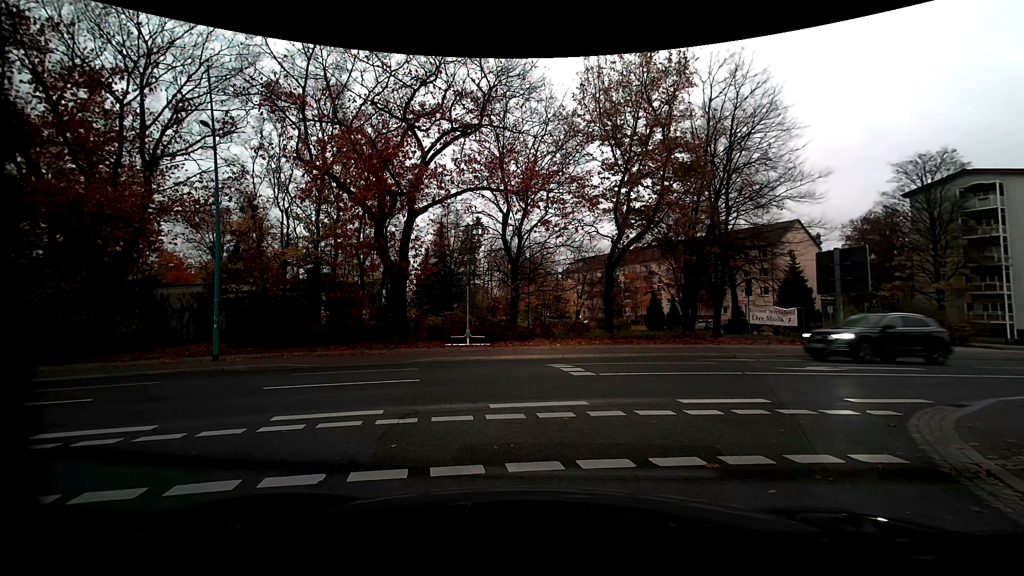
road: residential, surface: asphalt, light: Day
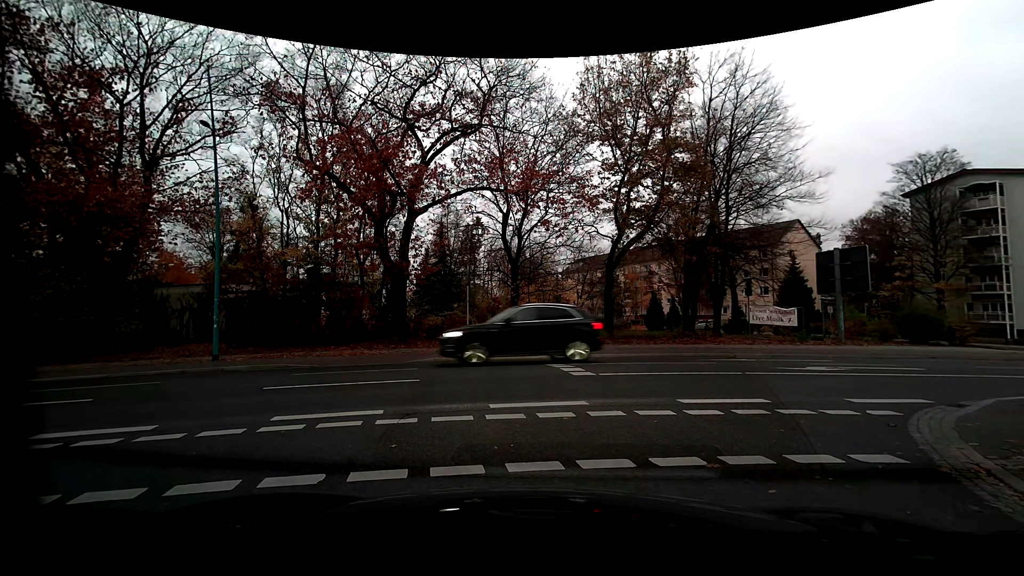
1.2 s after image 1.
(0.0, 0.0) m; 0°
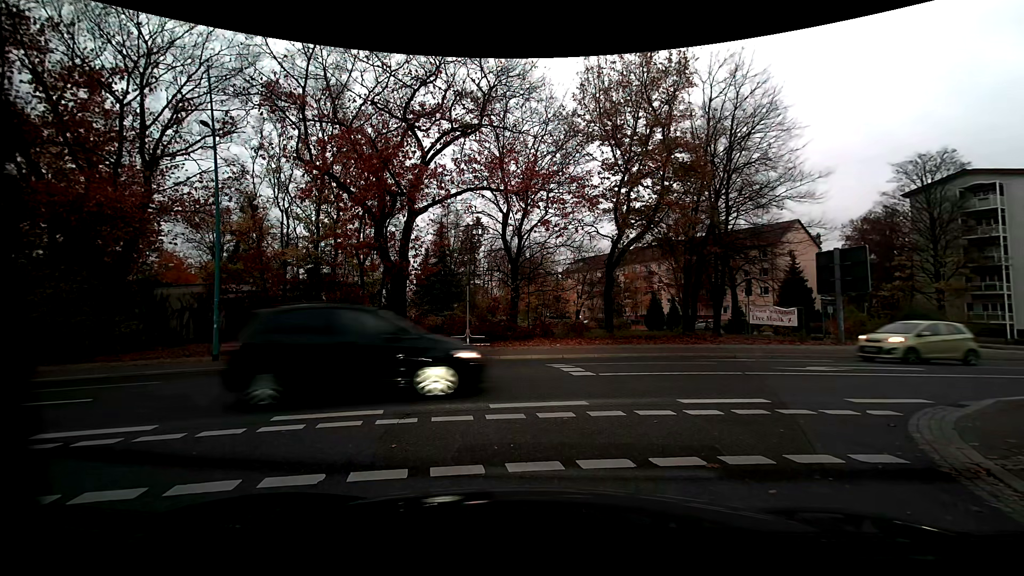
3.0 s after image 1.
(0.0, 0.0) m; 0°
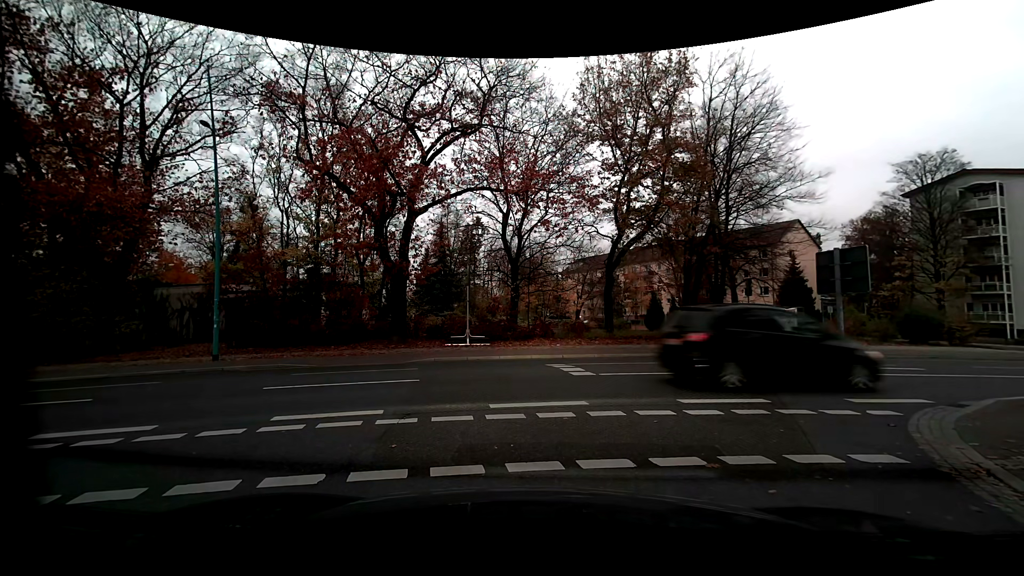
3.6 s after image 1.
(0.0, 0.0) m; 0°
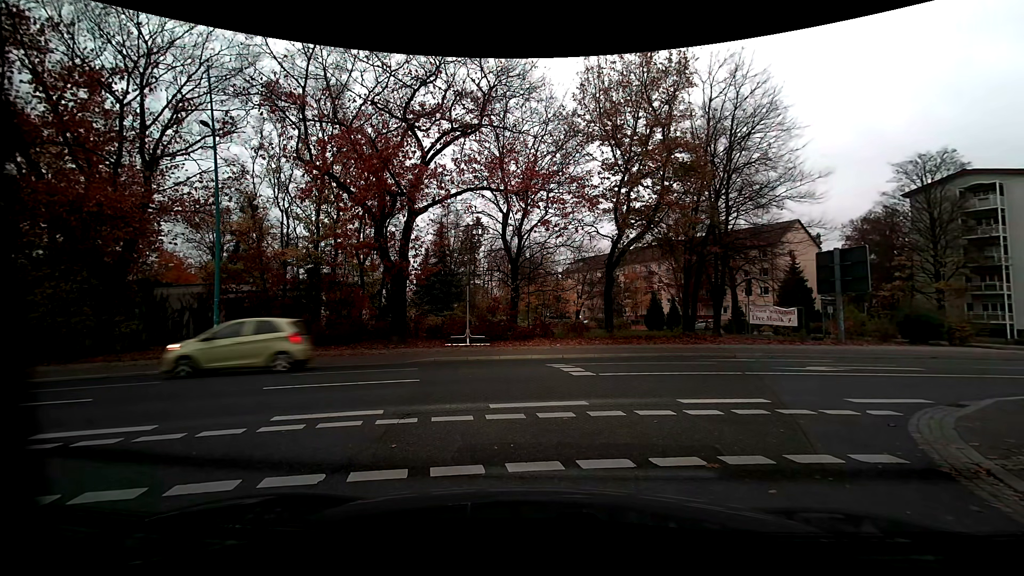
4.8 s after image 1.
(0.0, 0.0) m; 0°
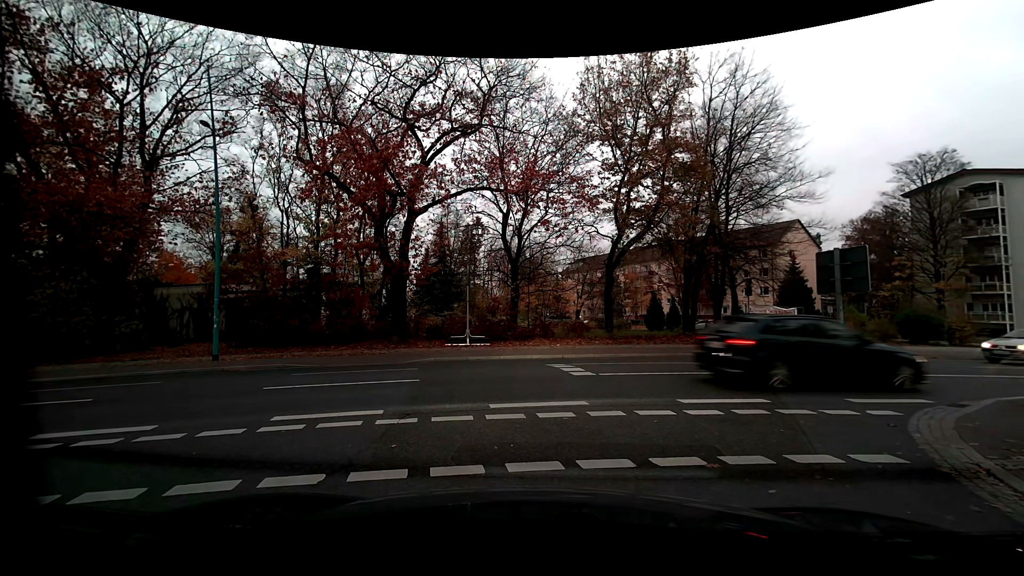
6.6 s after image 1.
(0.0, 0.0) m; 0°
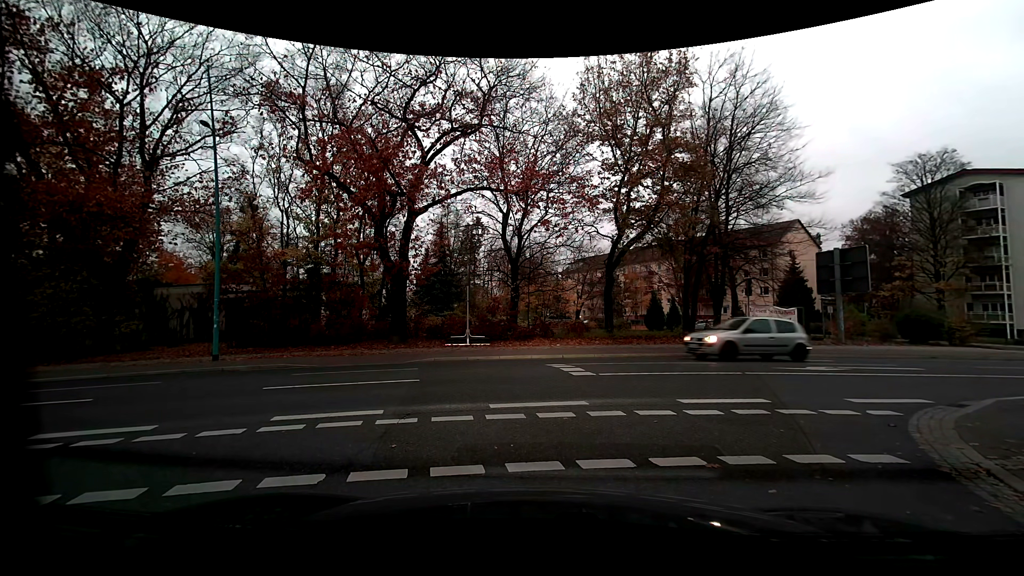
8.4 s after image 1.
(0.0, 0.0) m; 0°
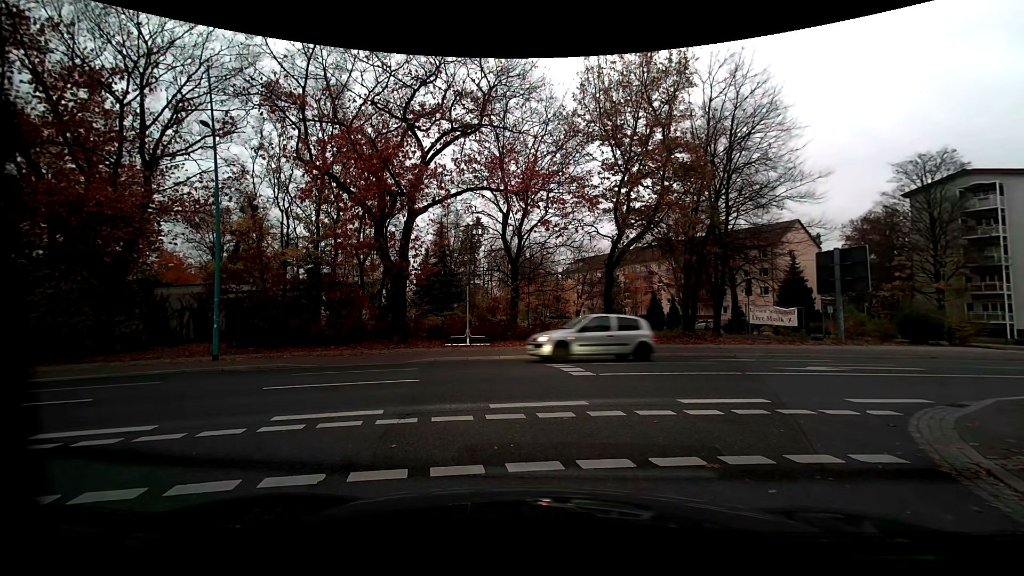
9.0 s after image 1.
(0.0, 0.0) m; 0°
